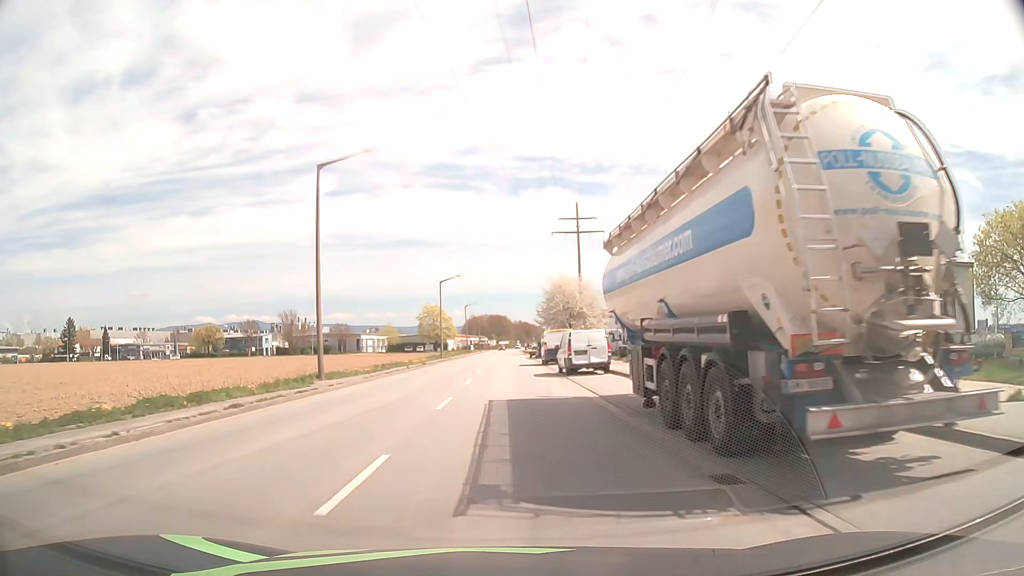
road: tertiary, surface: asphalt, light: Day
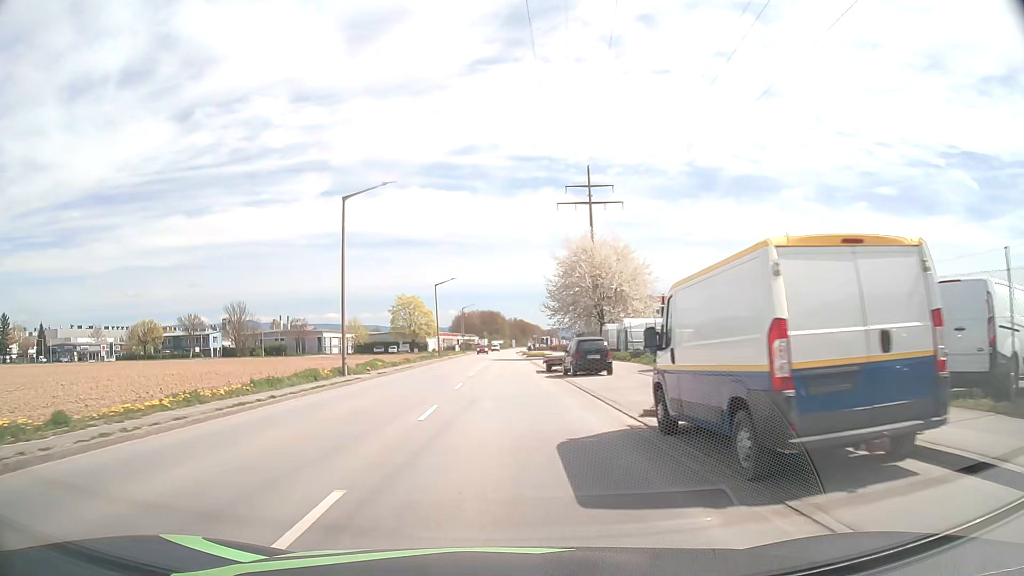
(+0.3, +38.3) m; +1°
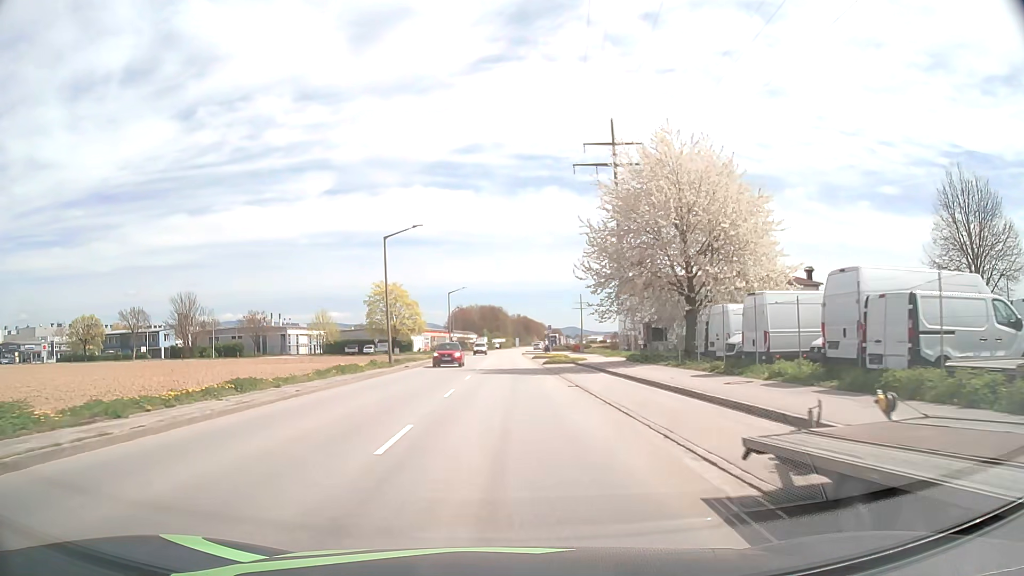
(0.0, +31.0) m; 0°
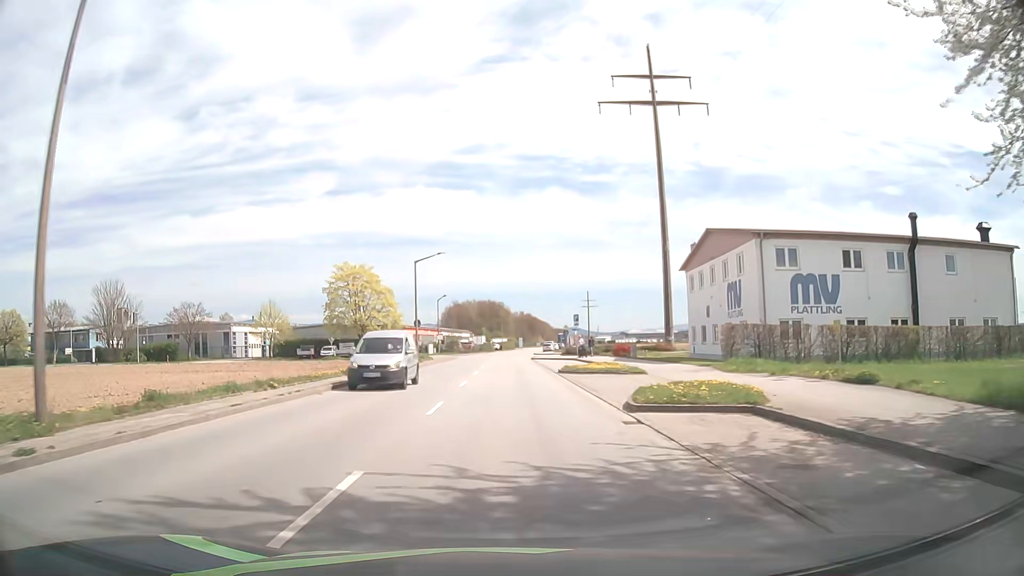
(0.0, +31.3) m; 0°
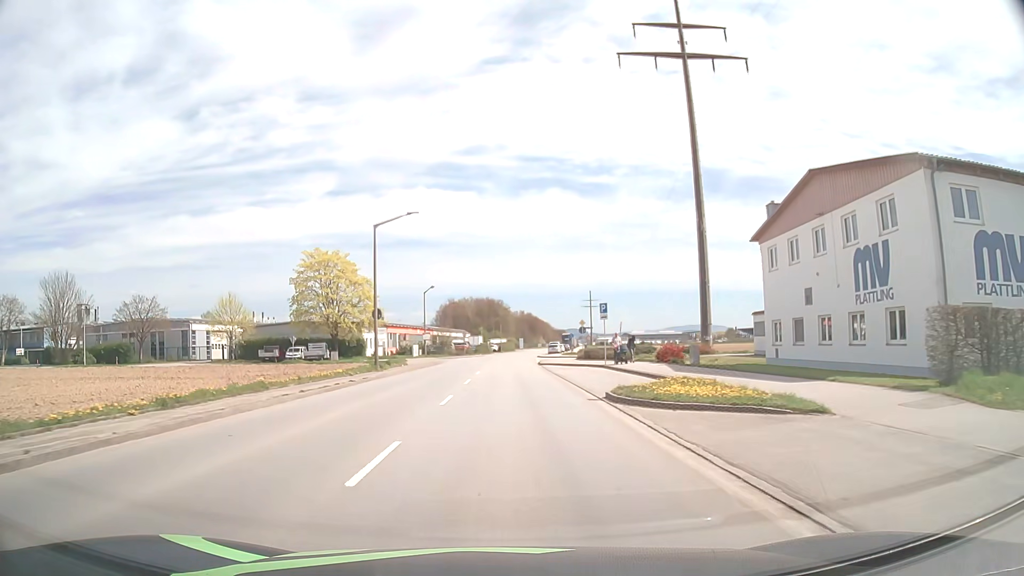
(0.0, +15.7) m; 0°
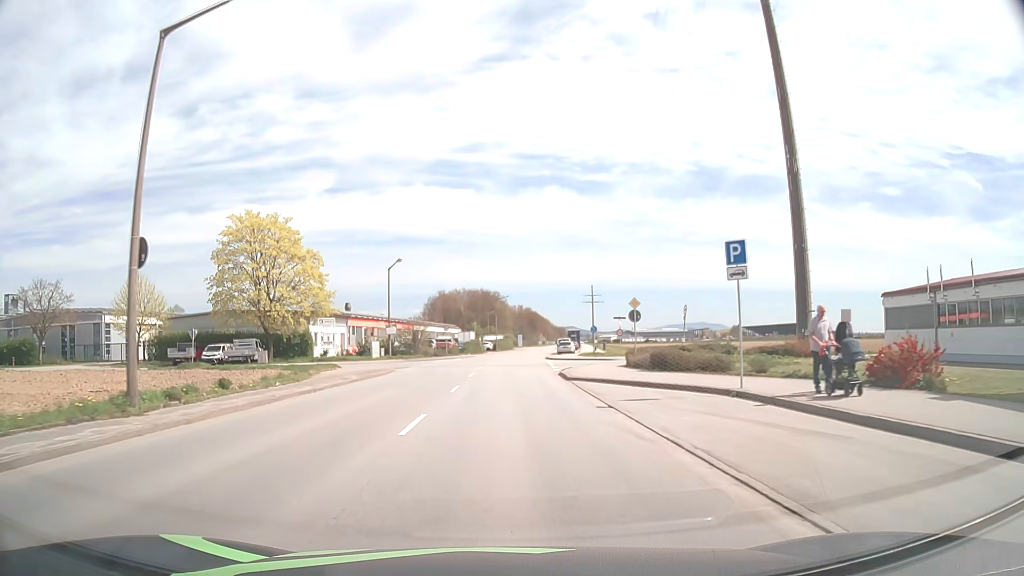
(+0.1, +23.4) m; 0°
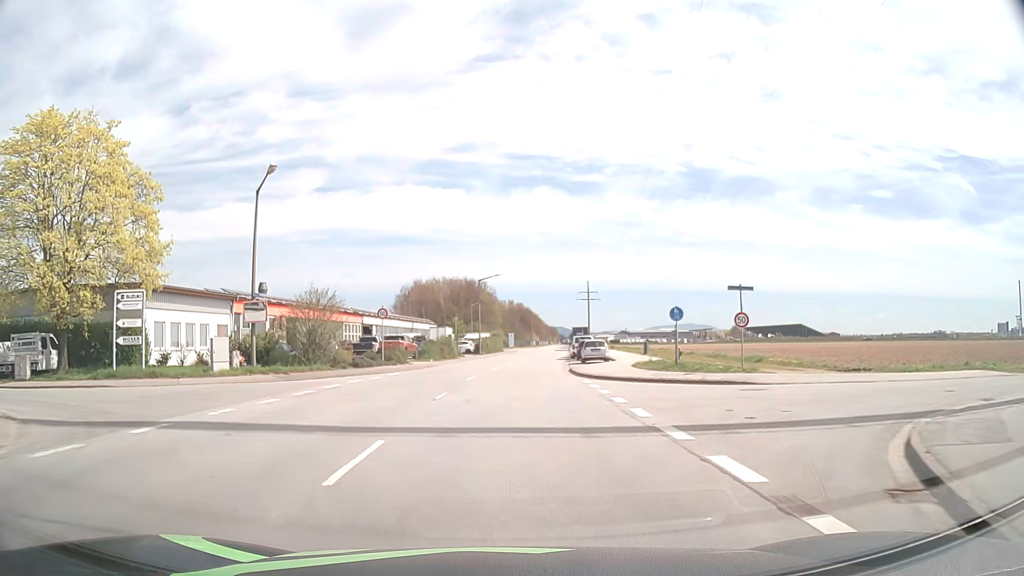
(+0.2, +30.9) m; +1°
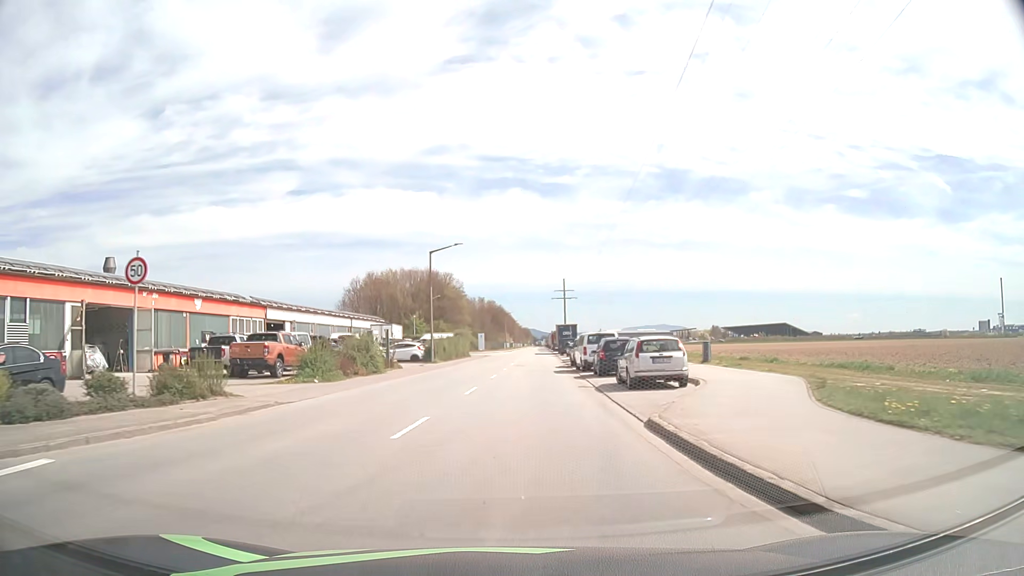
(+0.4, +23.5) m; +2°
(0, +10) (0, +20) (+1, +30) (+1, +40) (+2, +50) (+2, +60) (+3, +70) (+3, +80) (+4, +90) (+4, +100) m
